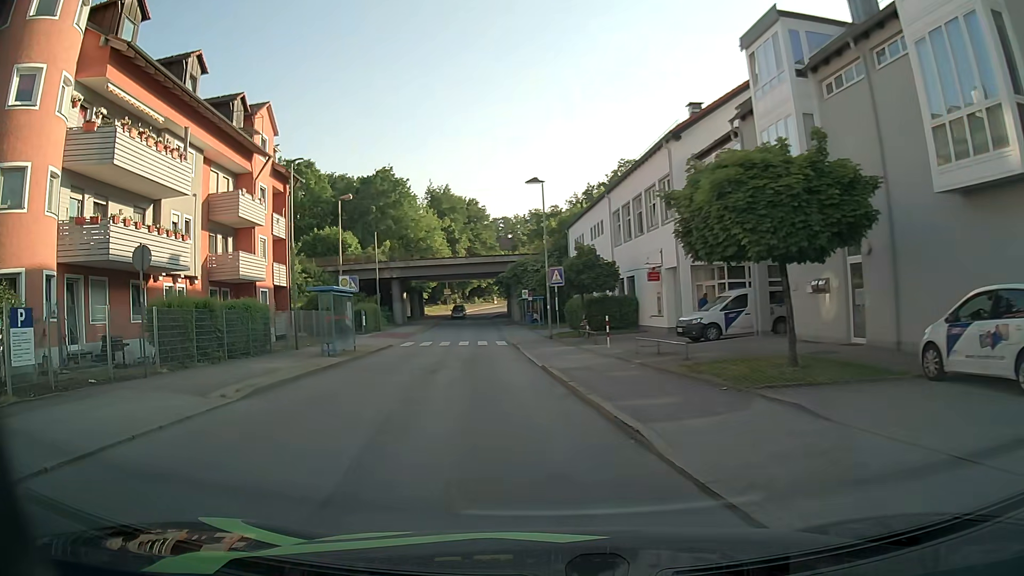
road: unclassified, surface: asphalt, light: Day
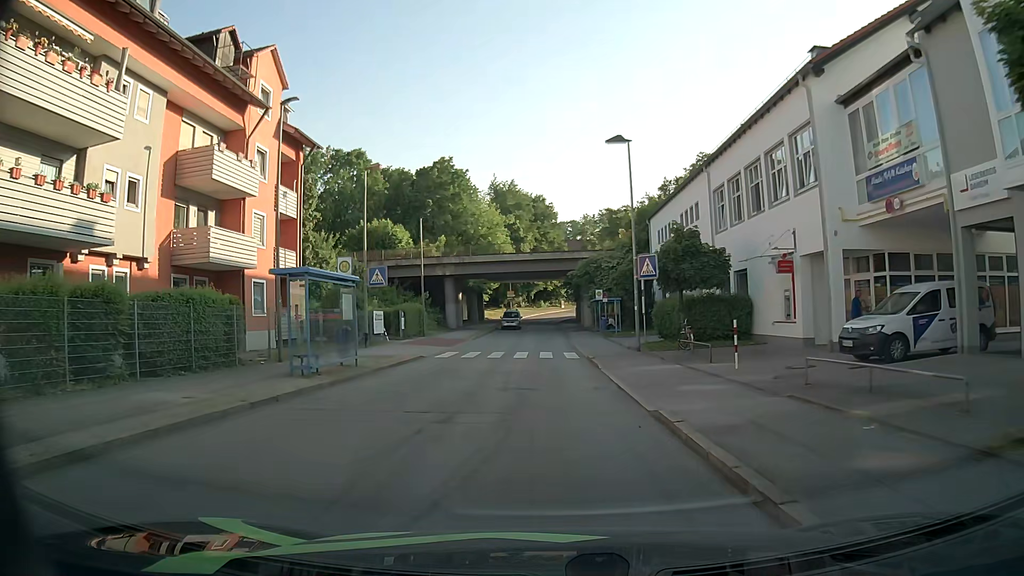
(-0.6, +8.9) m; -6°
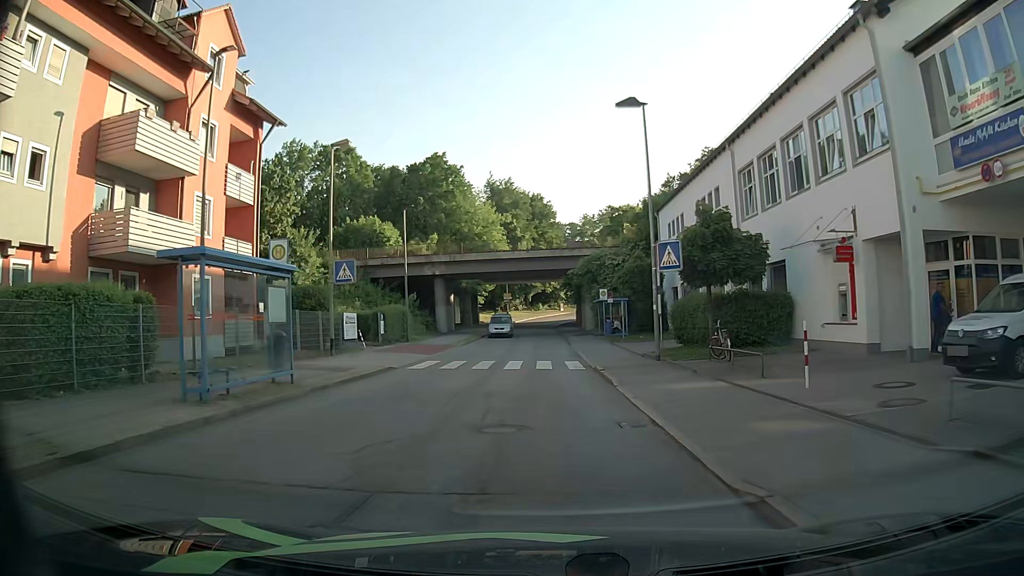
(0.0, +4.8) m; 0°
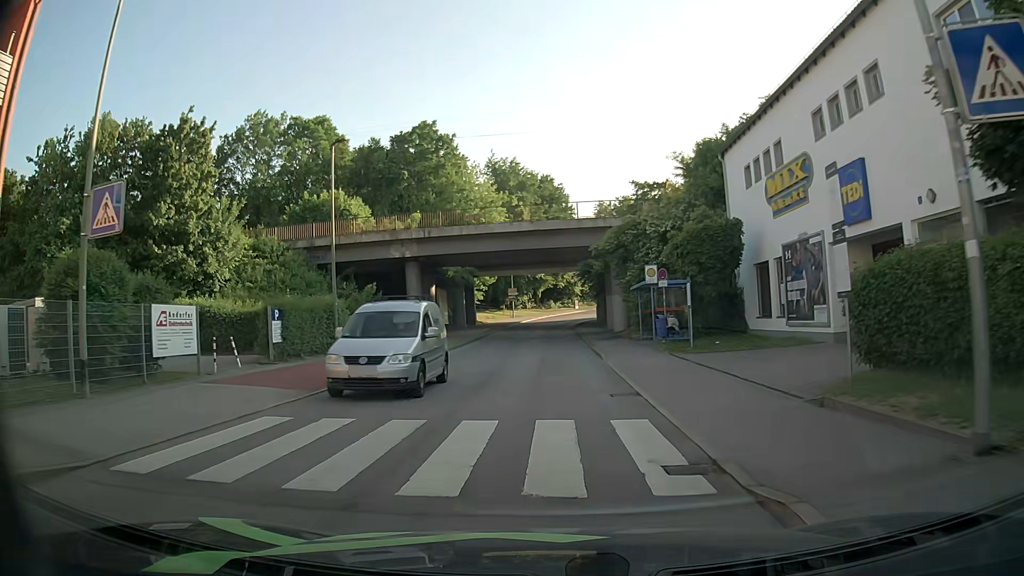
(0.0, +15.7) m; -1°
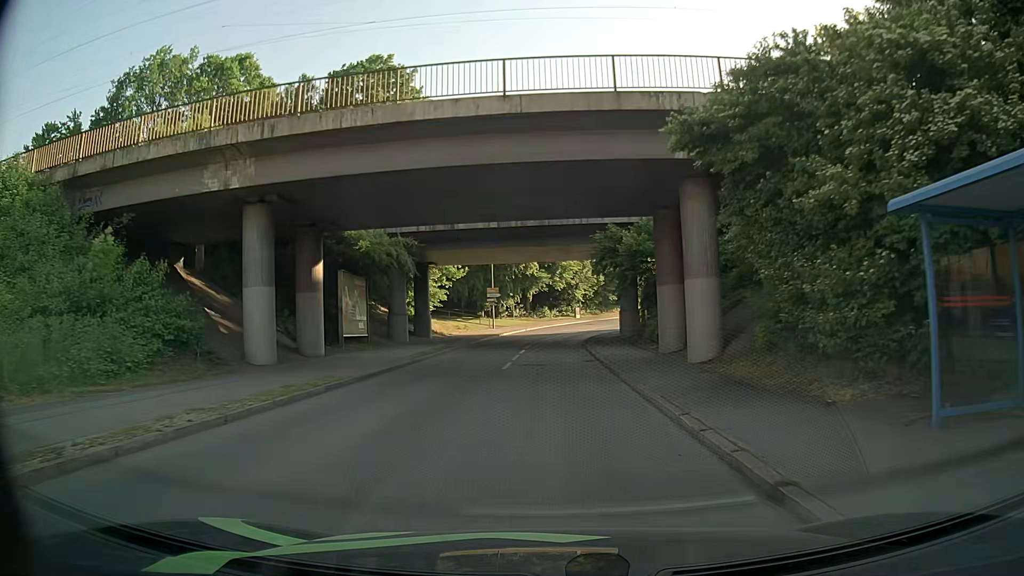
(0.0, +23.2) m; 0°
